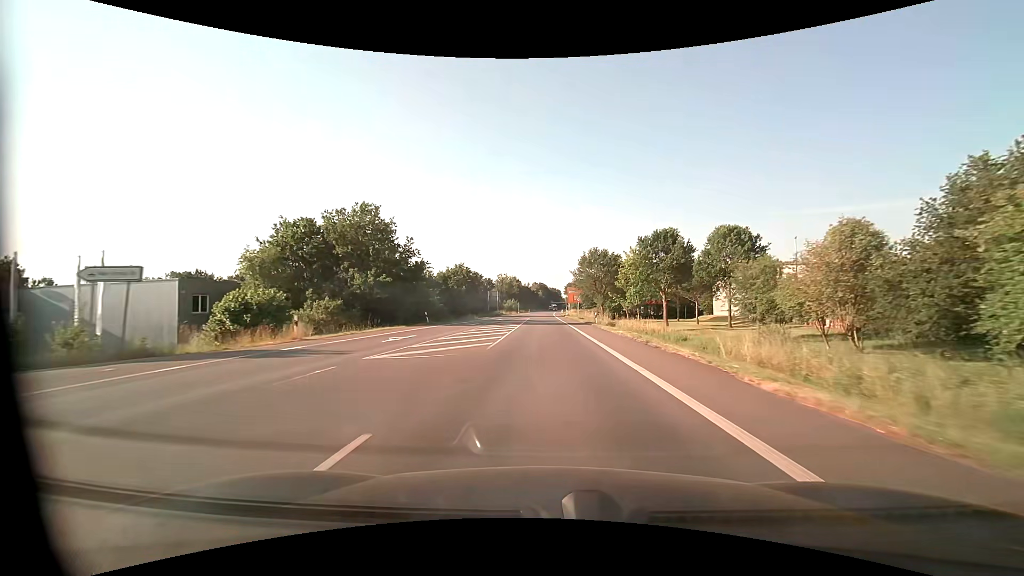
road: primary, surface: asphalt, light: Day
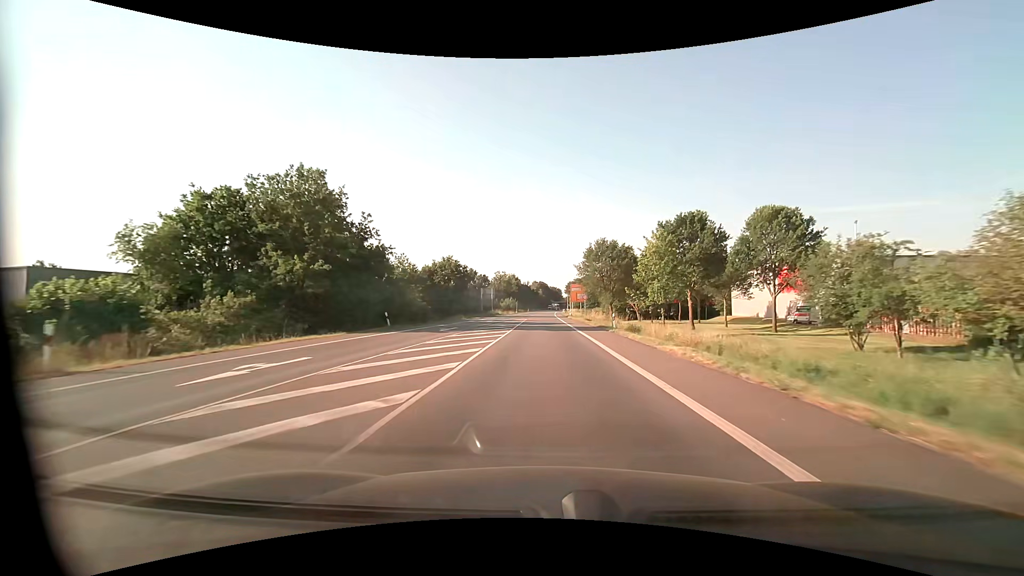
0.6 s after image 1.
(0.0, +11.3) m; 0°
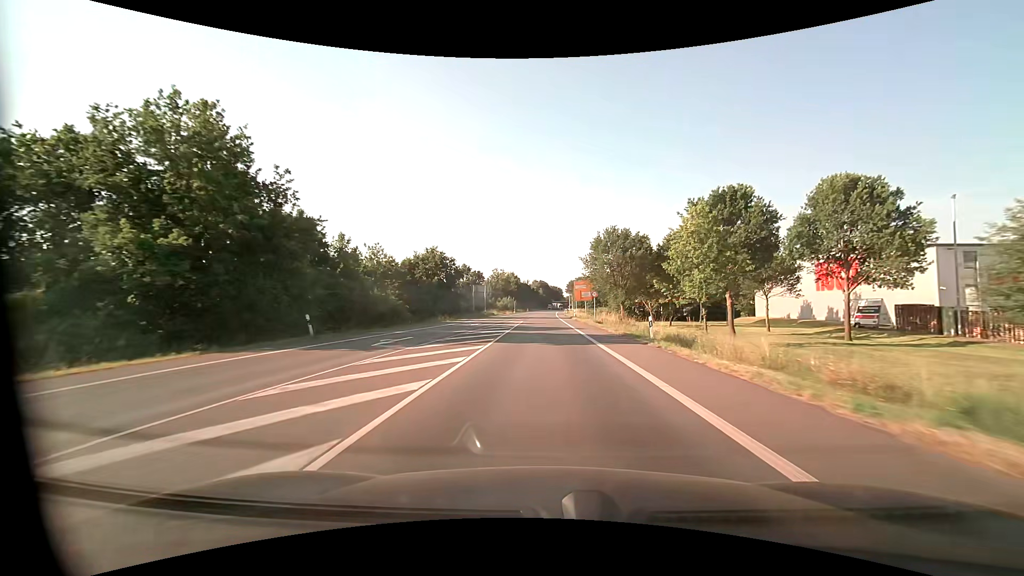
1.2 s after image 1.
(0.0, +11.3) m; 0°
(0, +10) (0, +20) (0, +30) (0, +40) (0, +50) (0, +60) (0, +70) (0, +80) (0, +90) (0, +100) m
